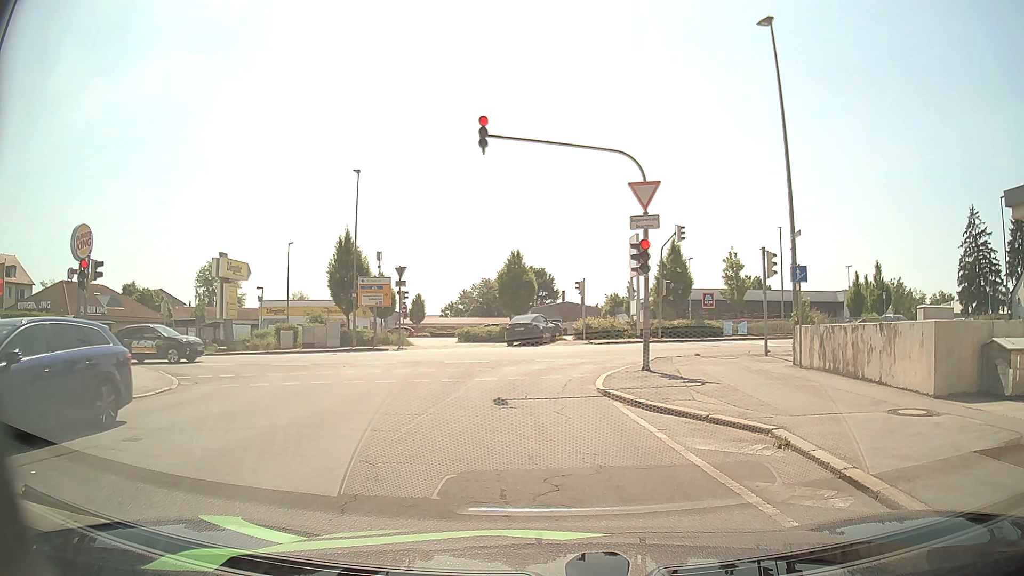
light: Day
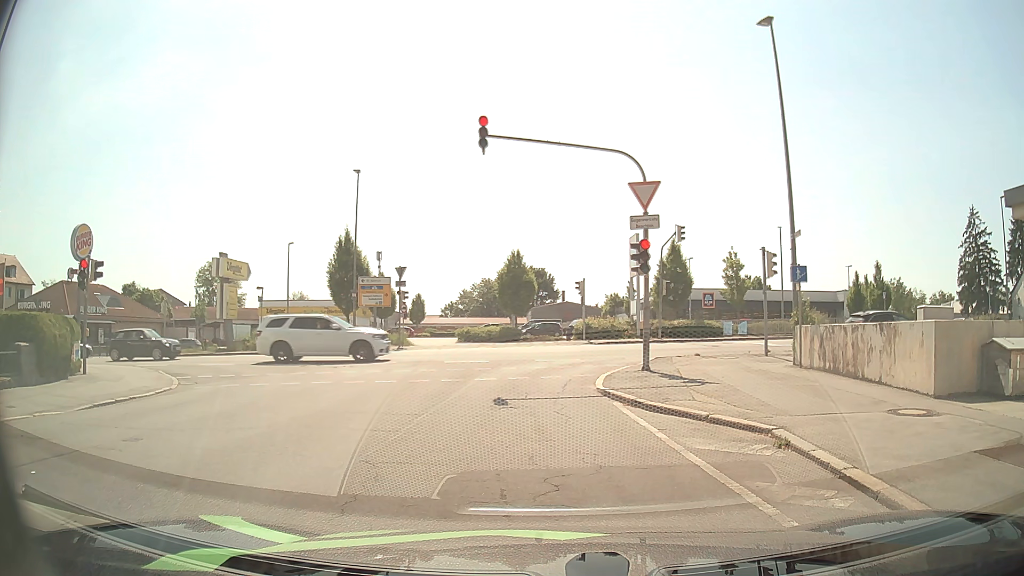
(0.0, 0.0) m; 0°
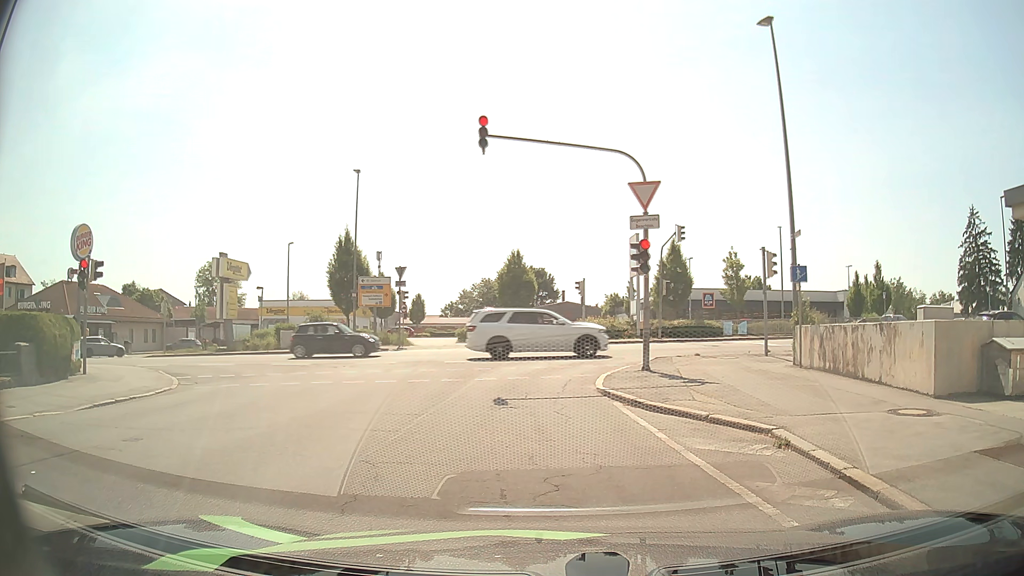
(0.0, 0.0) m; 0°
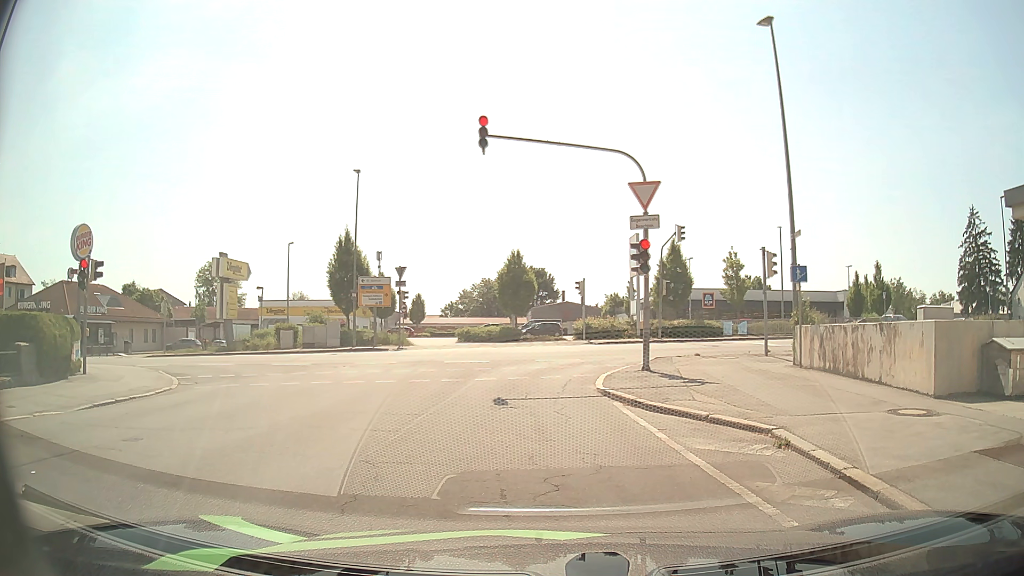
(0.0, 0.0) m; 0°
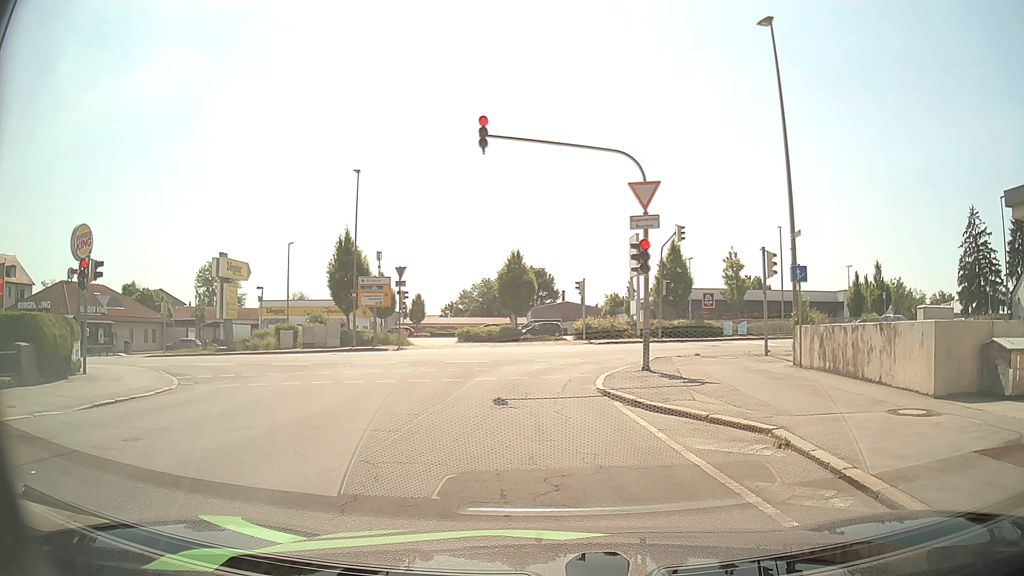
(0.0, 0.0) m; 0°
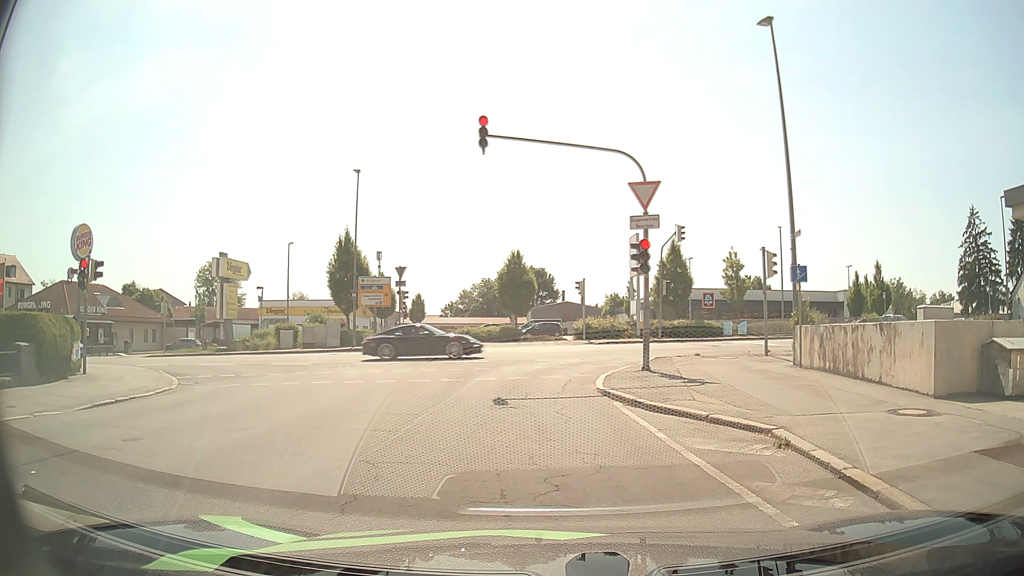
(0.0, 0.0) m; 0°
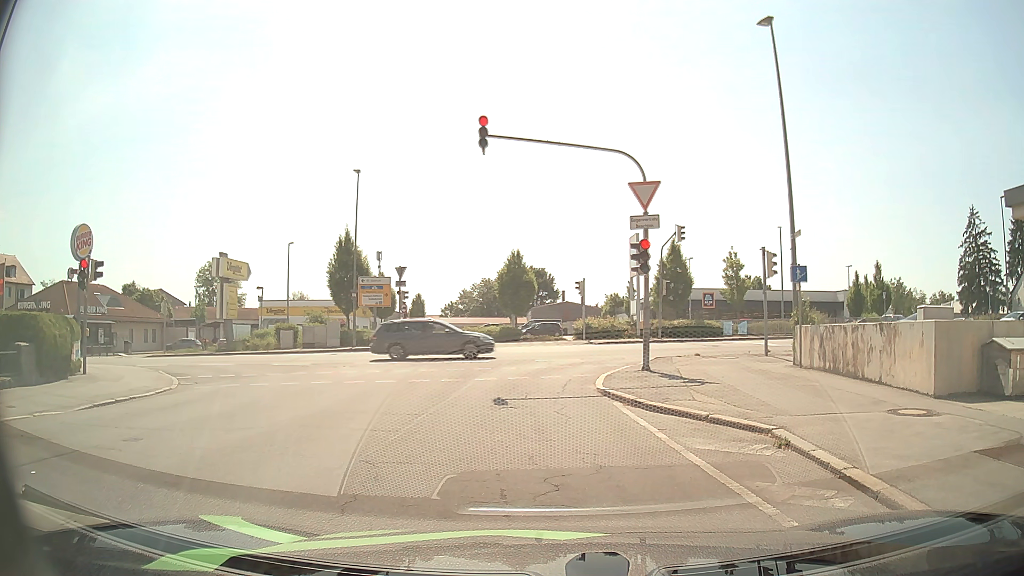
(0.0, 0.0) m; 0°
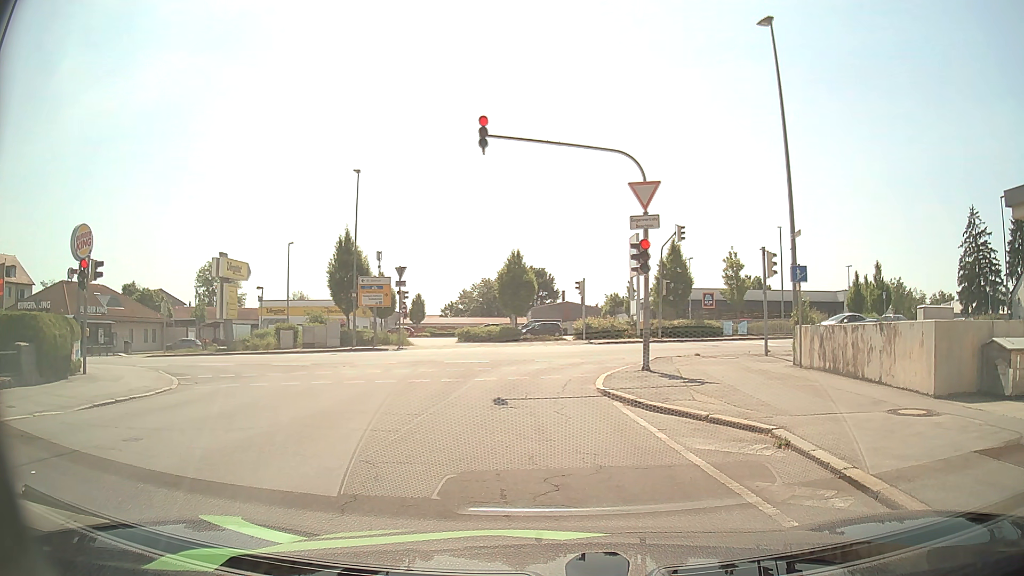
(0.0, 0.0) m; 0°
(-1, +10) (-1, +20) (+4, +28) (+14, +30) (+24, +30) (+34, +31) (+44, +32) (+54, +32) (+64, +32) (+74, +32) m
